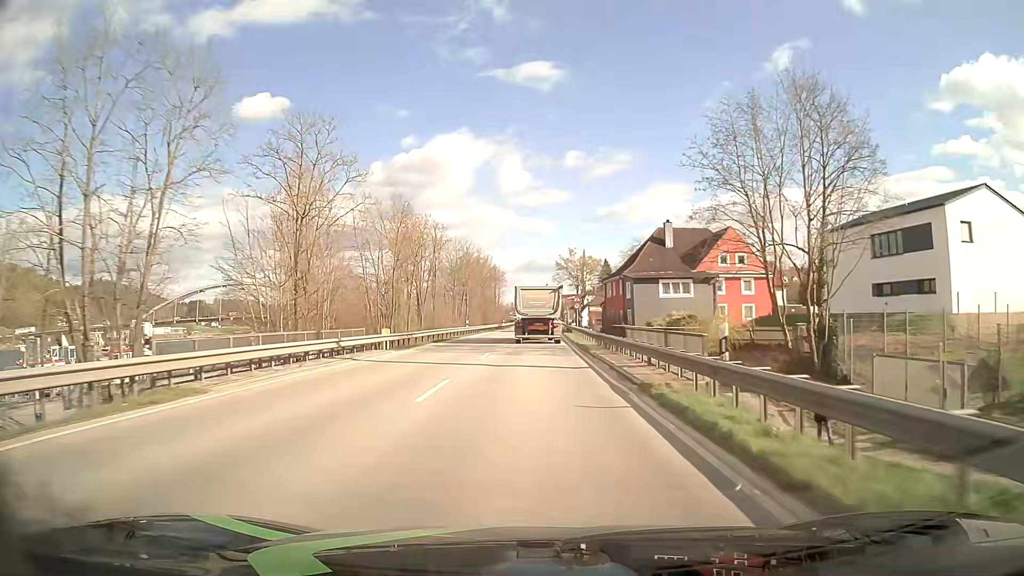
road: primary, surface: asphalt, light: Day
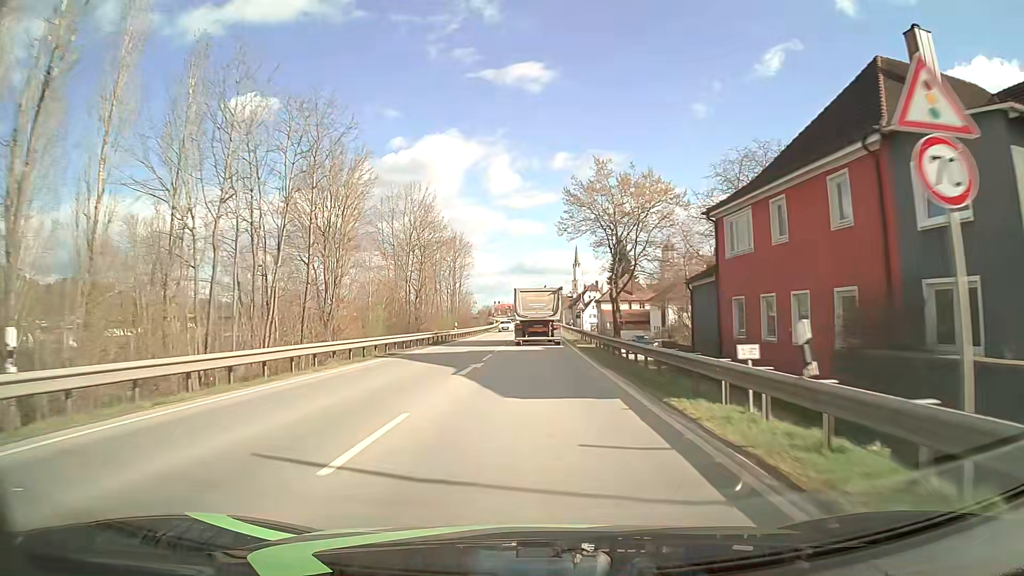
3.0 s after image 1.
(+0.3, +53.8) m; +1°
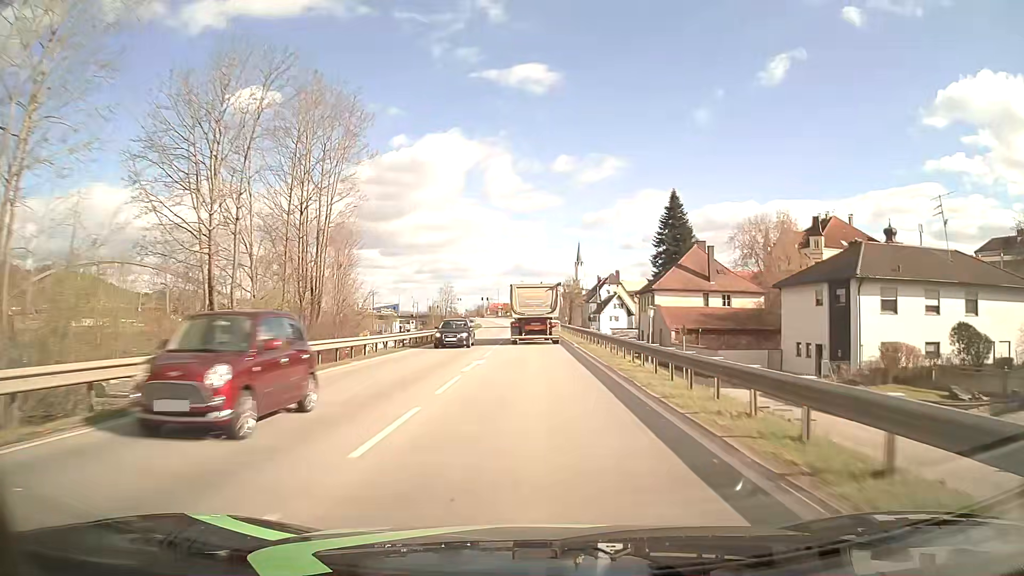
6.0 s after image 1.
(+0.3, +53.6) m; 0°
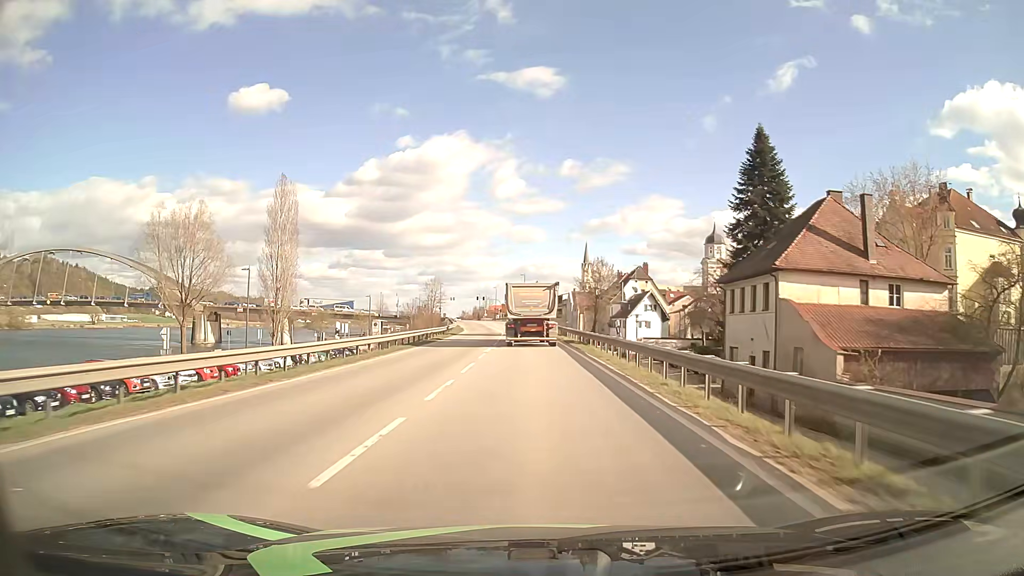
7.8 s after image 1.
(0.0, +31.4) m; 0°
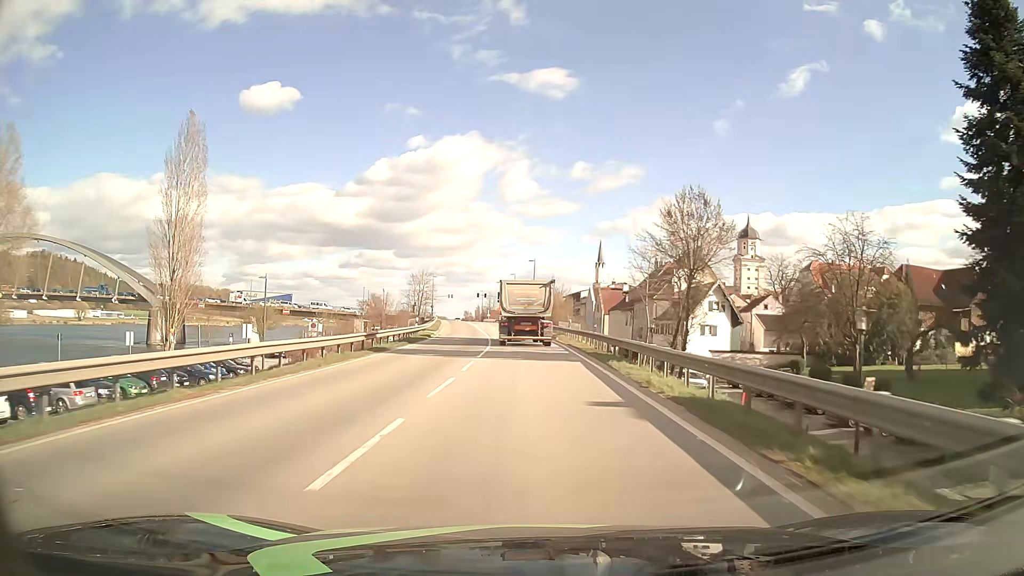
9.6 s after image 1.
(-0.1, +30.3) m; -1°
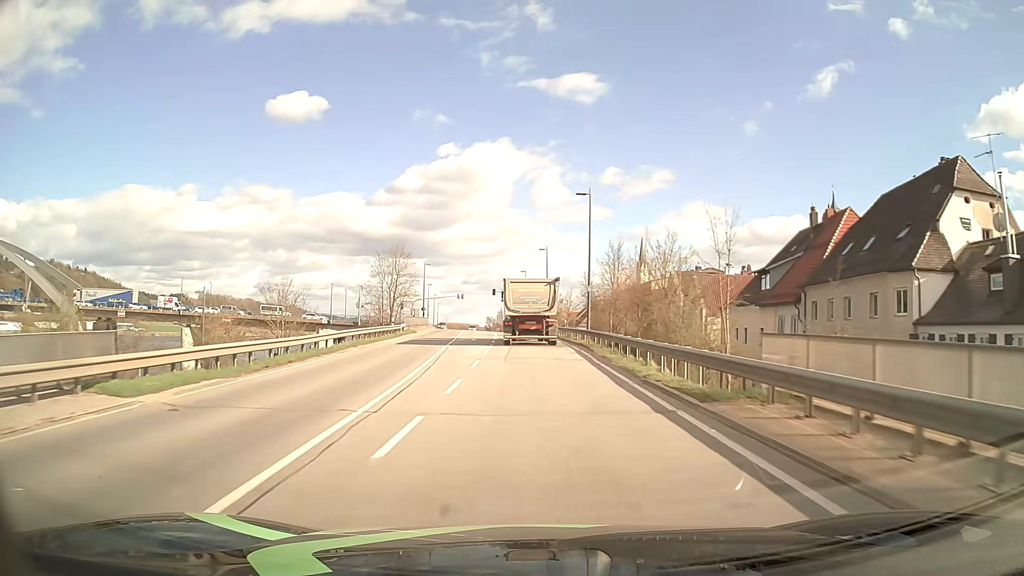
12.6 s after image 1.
(-1.1, +49.1) m; -2°
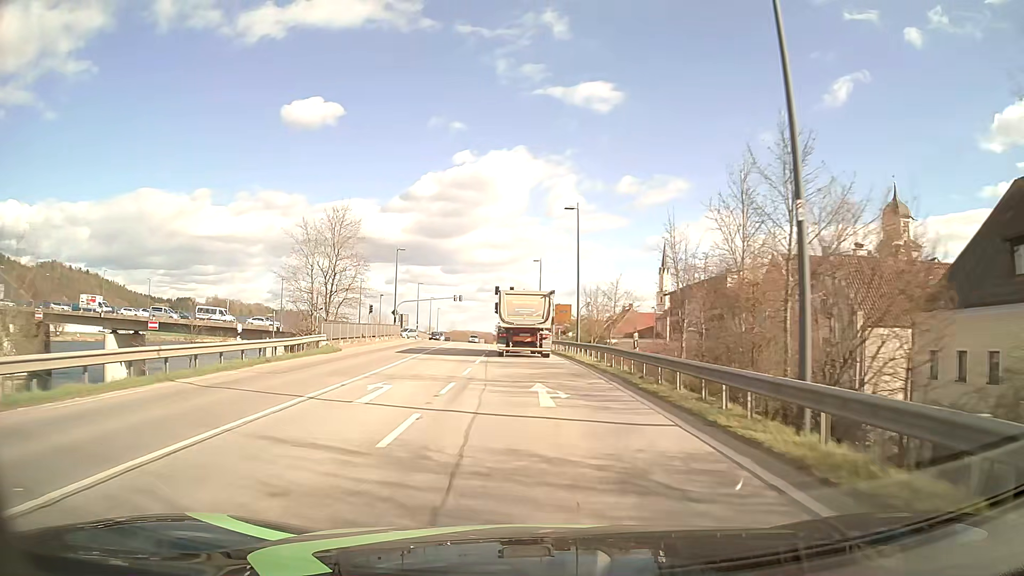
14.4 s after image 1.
(-0.4, +29.1) m; -1°
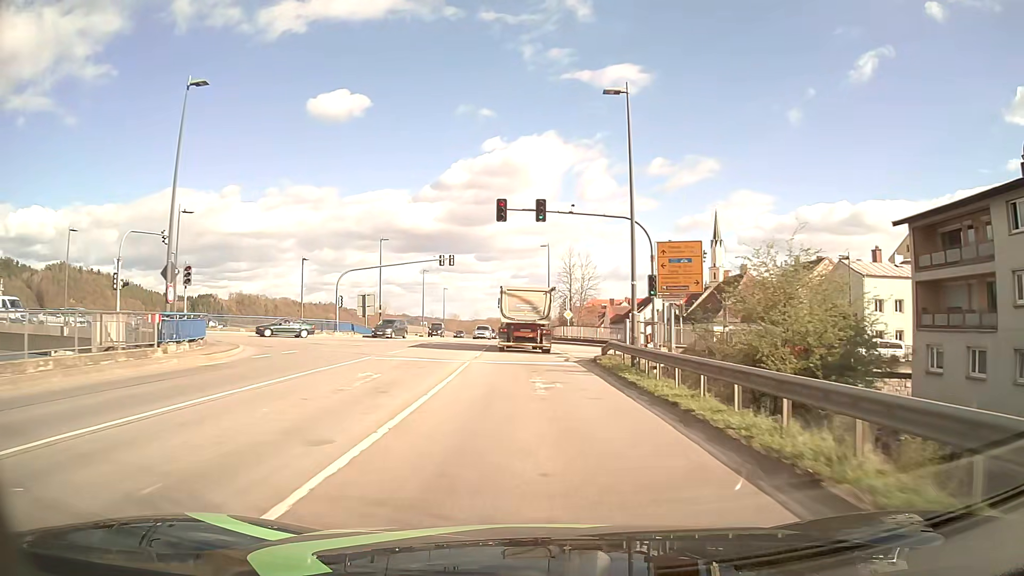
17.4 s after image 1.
(-1.3, +48.7) m; -3°
(0, +10) (0, +20) (0, +30) (-1, +40) (-1, +50) (-1, +60) (-2, +70) (-2, +80) (-3, +90) (-3, +100) m
